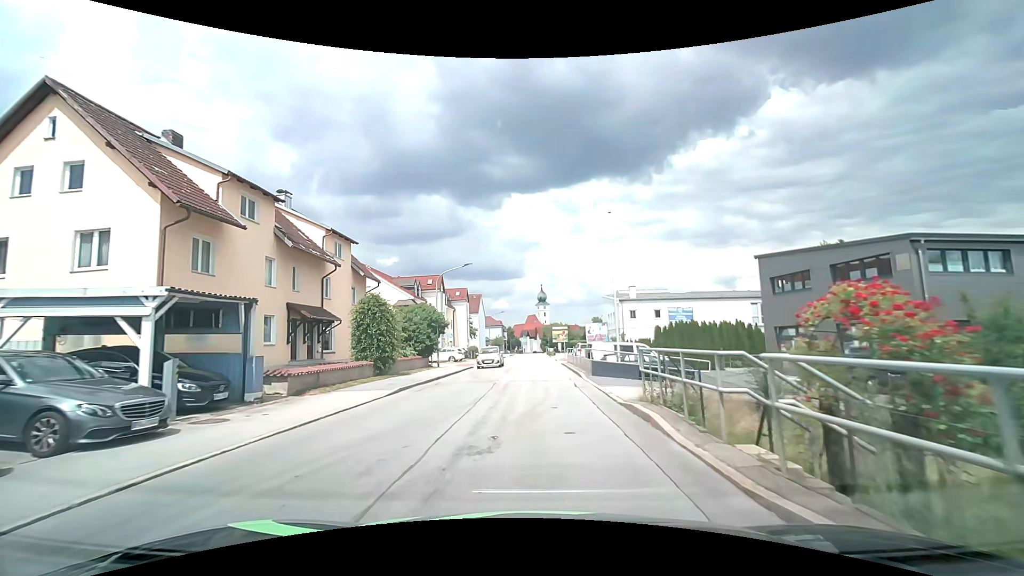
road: unclassified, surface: asphalt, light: Day
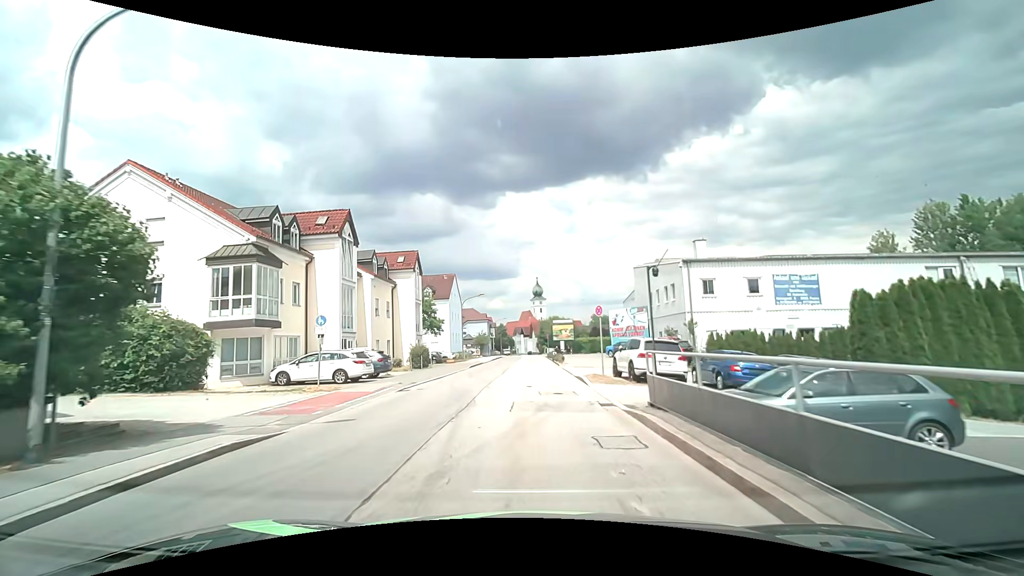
(+0.2, +28.2) m; +1°
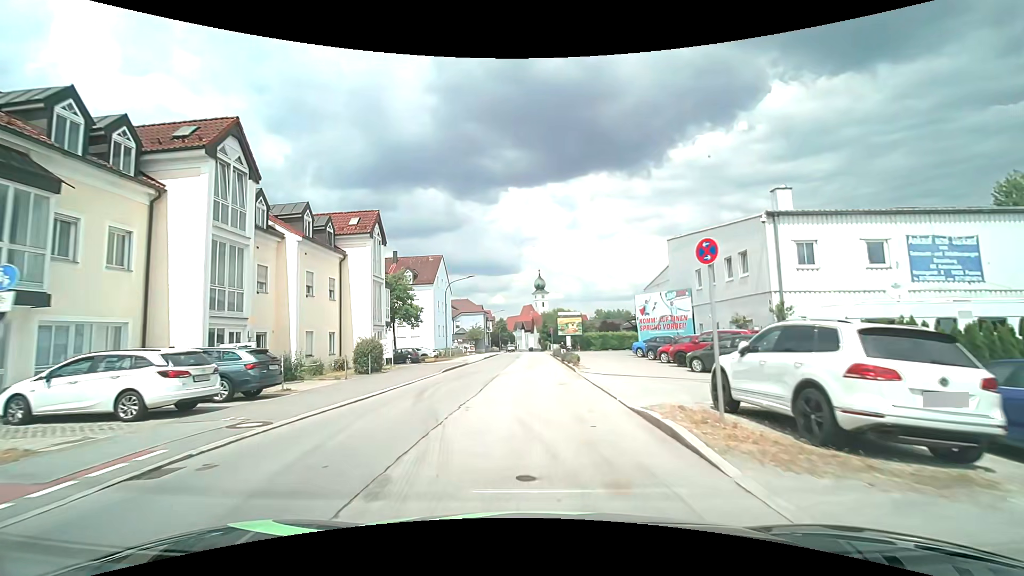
(-0.1, +11.8) m; -1°
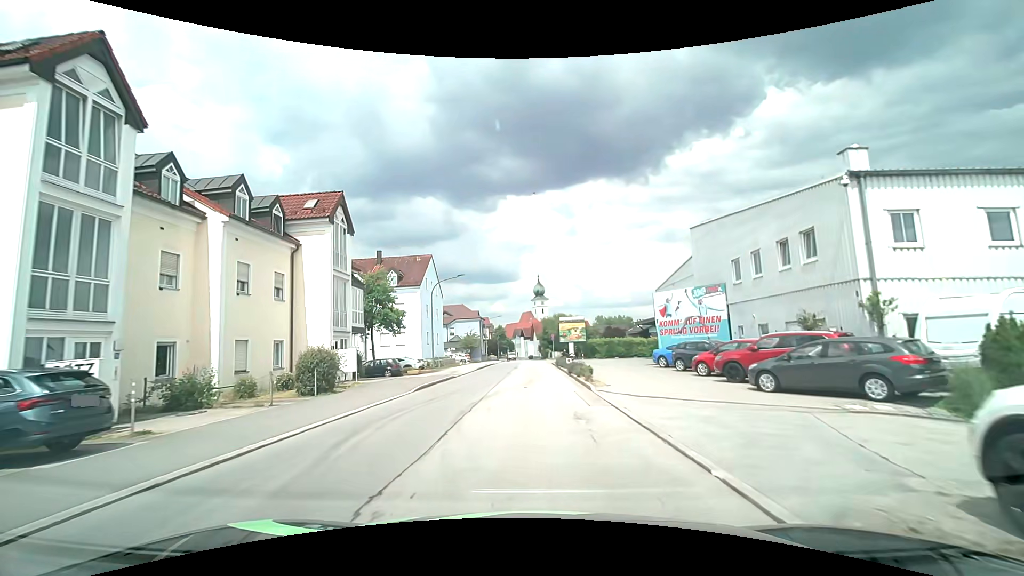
(+0.1, +6.0) m; +1°
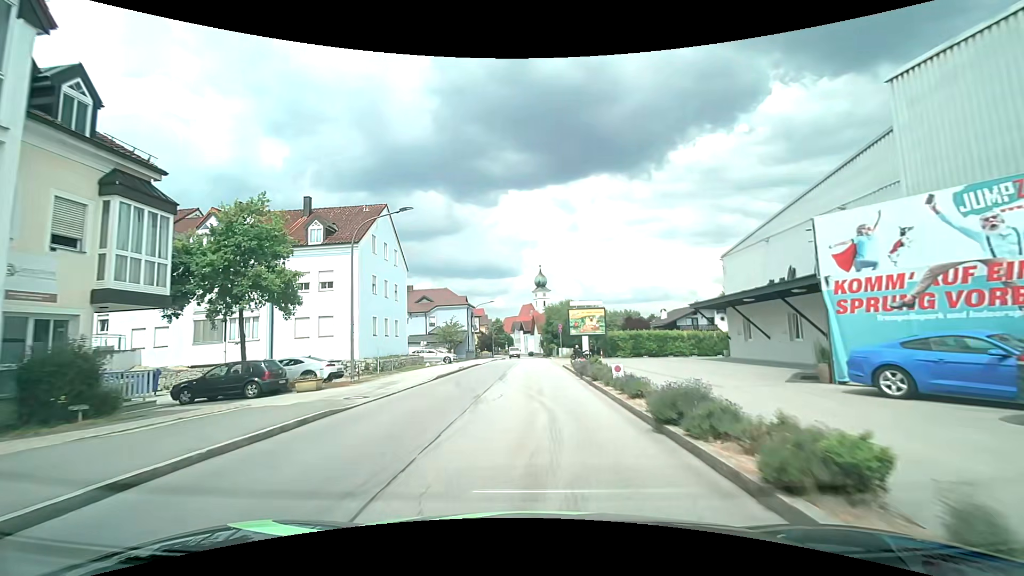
(-0.2, +17.8) m; 0°
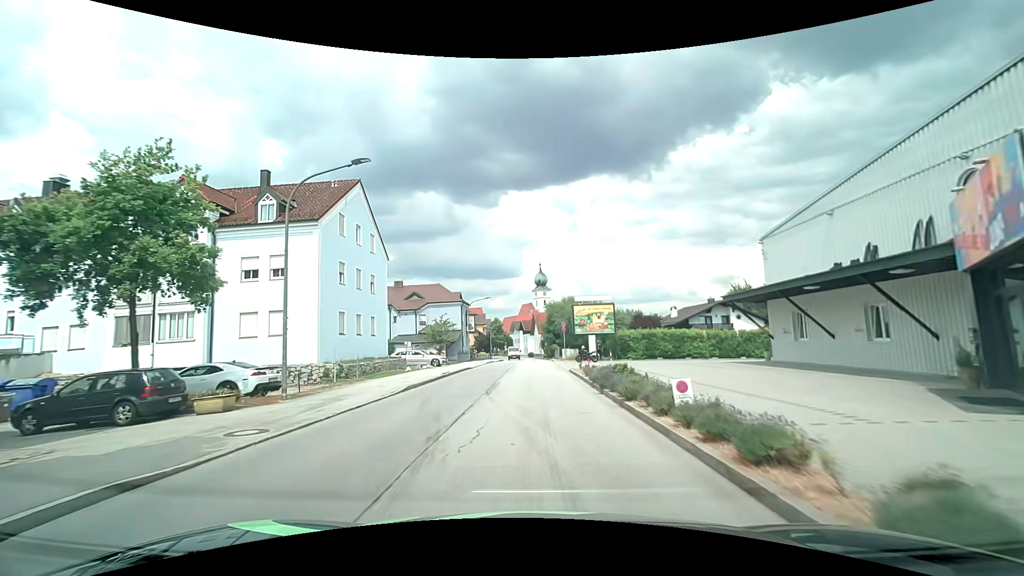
(0.0, +5.9) m; 0°
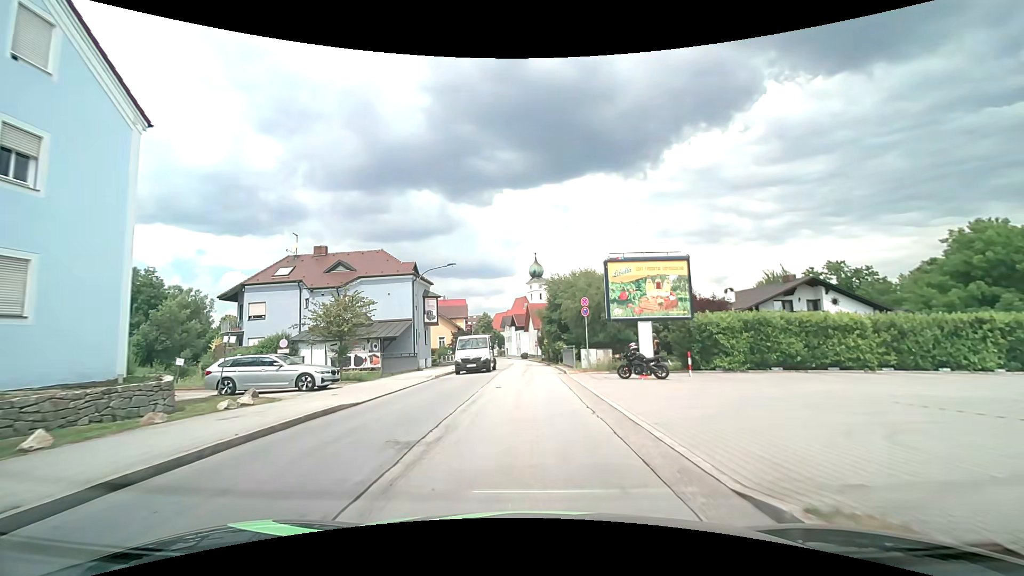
(-0.1, +23.4) m; 0°
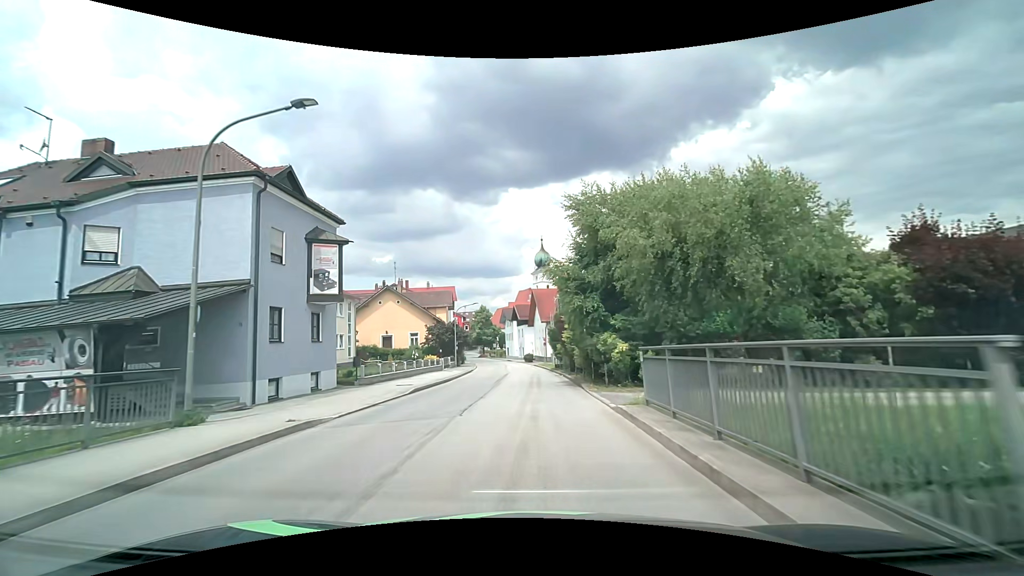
(-0.1, +23.6) m; -1°
(0, +10) (0, +20) (0, +30) (-1, +40) (-1, +50) (-2, +60) (-3, +70) (-4, +80) (-6, +90) (-8, +100) m
